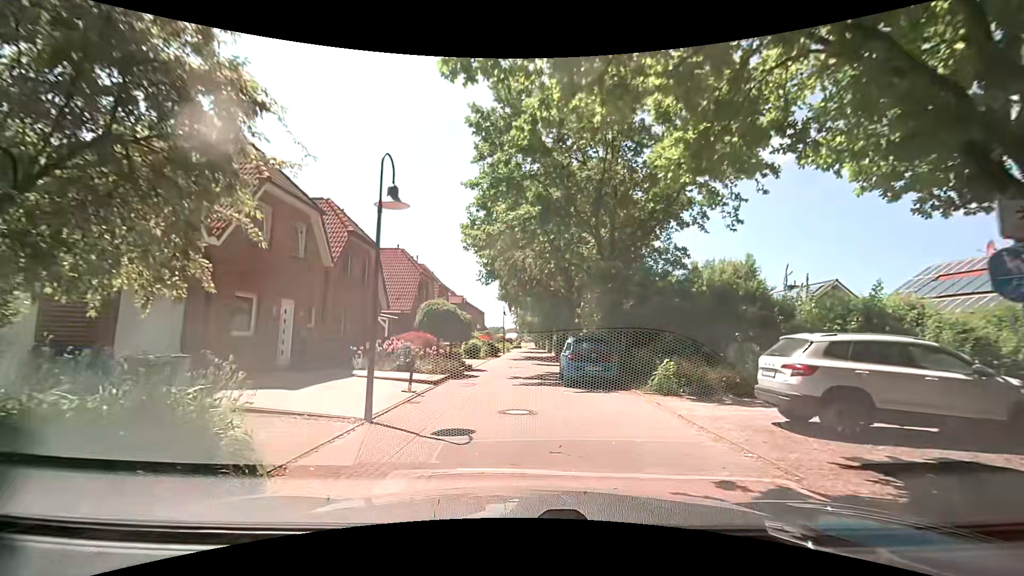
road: residential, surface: paving_stones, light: Day
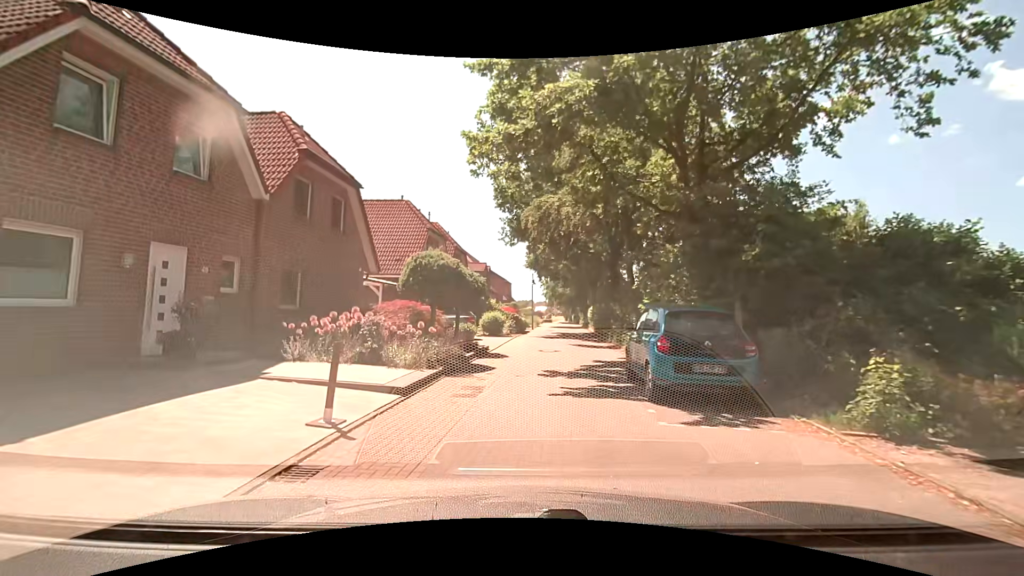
(+0.1, +7.1) m; -2°
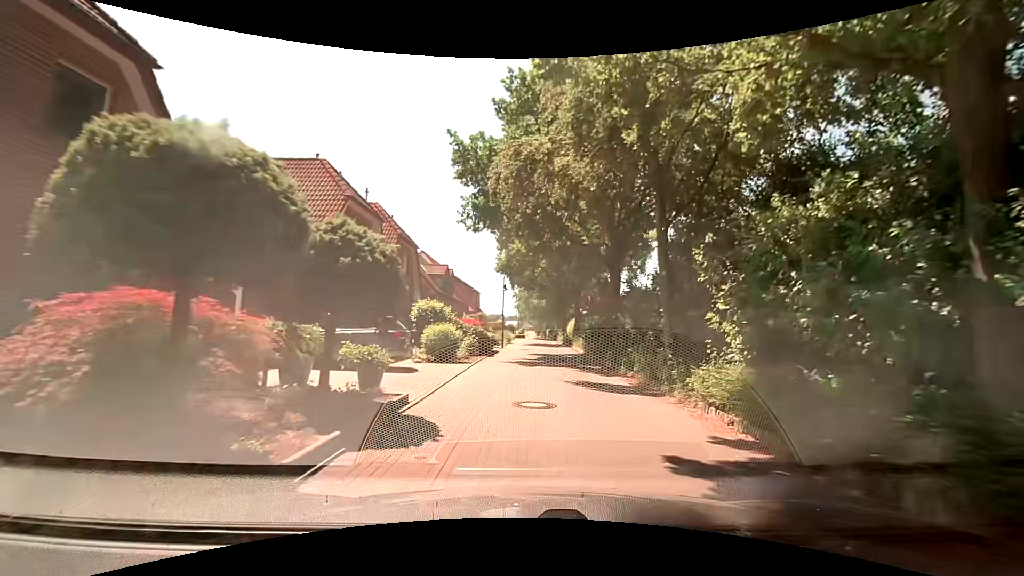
(+0.2, +9.4) m; +4°
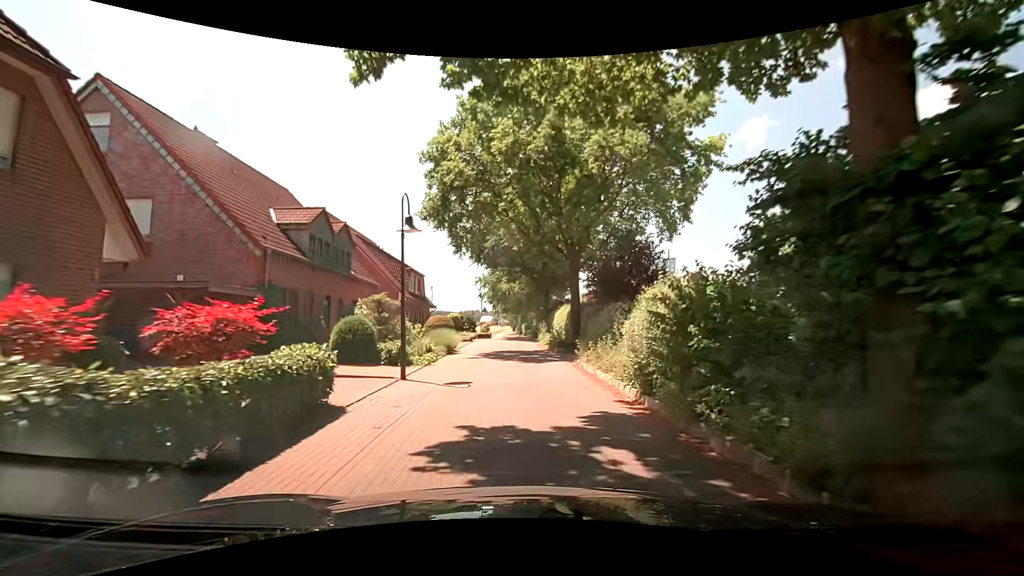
(+0.8, +20.2) m; +3°
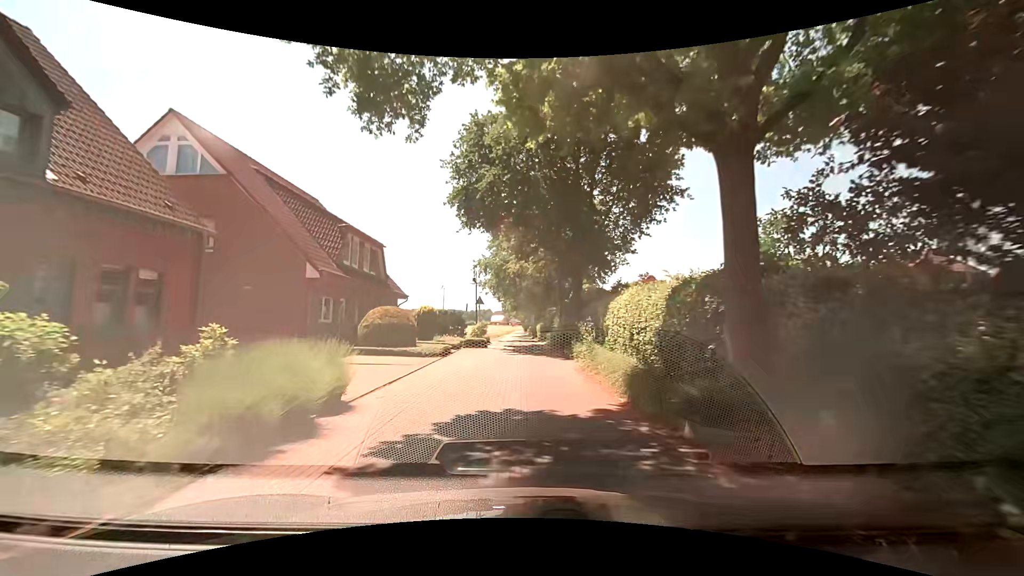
(-0.6, +17.3) m; -3°
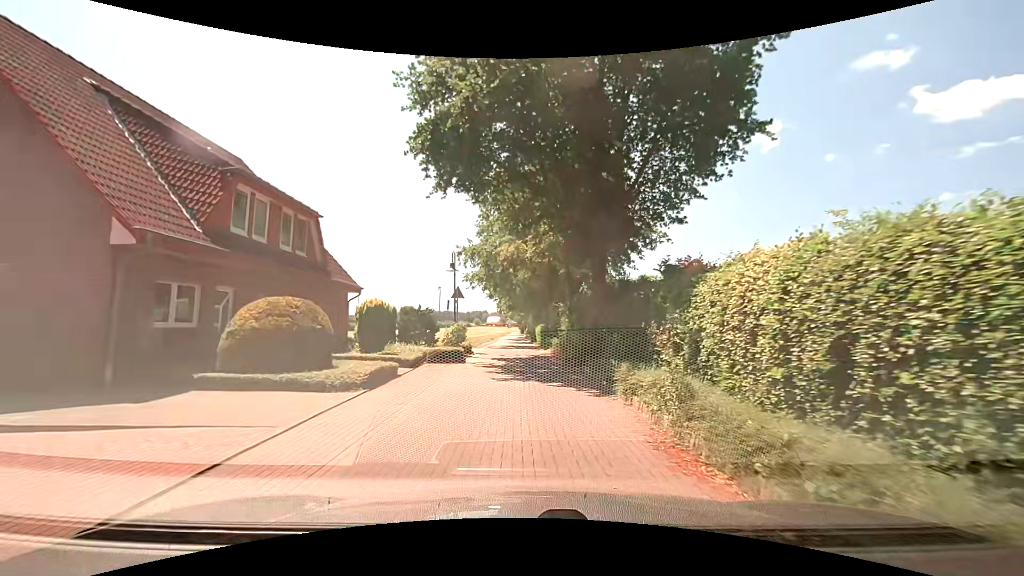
(0.0, +8.7) m; +1°
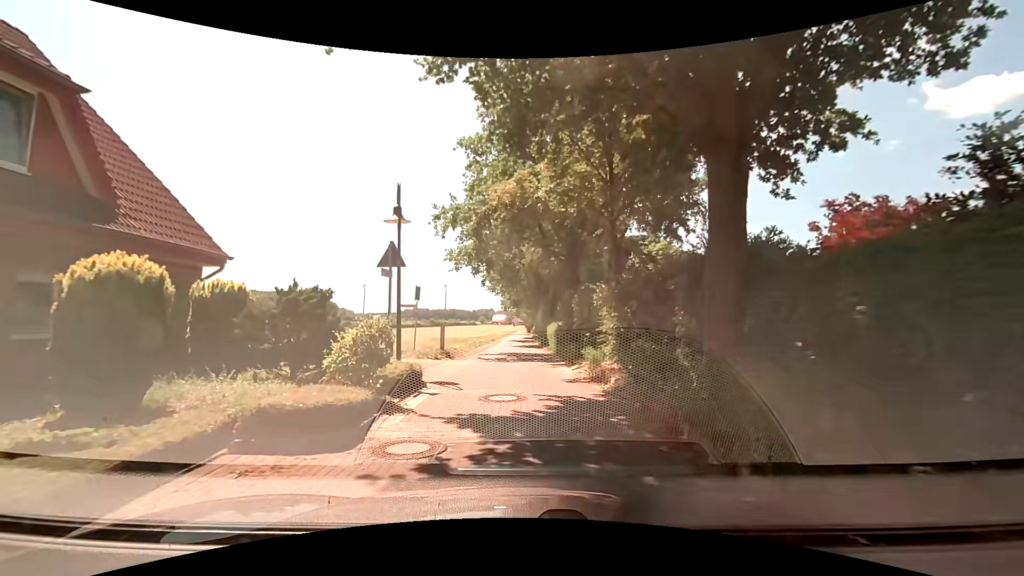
(-0.1, +11.1) m; -1°
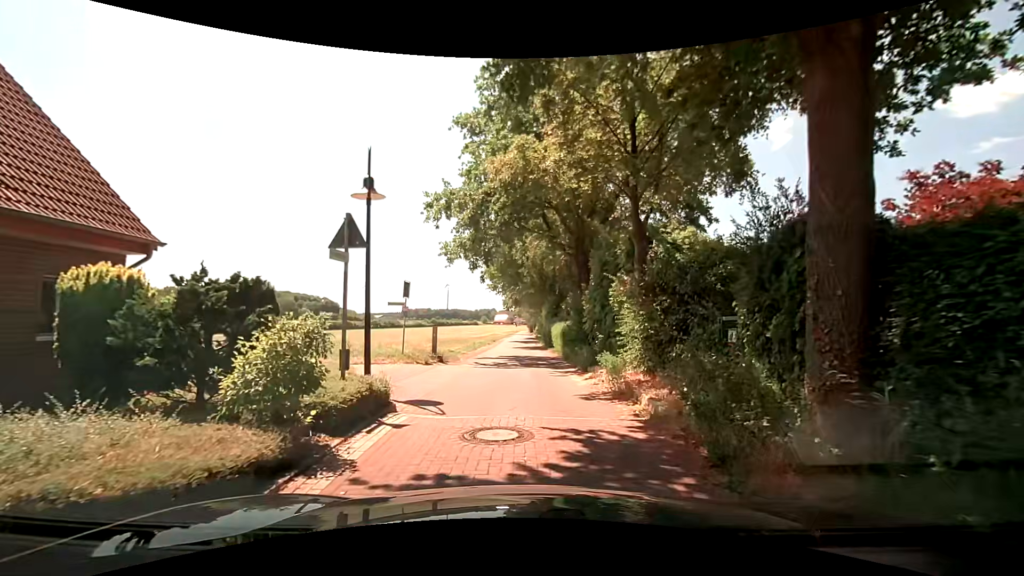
(0.0, +2.4) m; 0°
(0, +10) (0, +20) (0, +30) (0, +40) (0, +50) (0, +60) (0, +70) (0, +80) (0, +90) (0, +100) m
